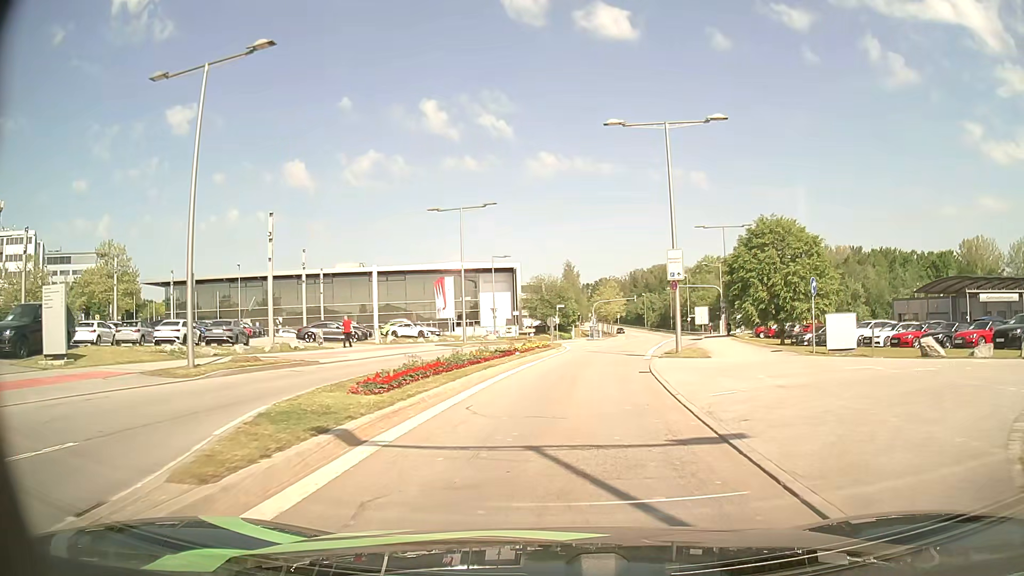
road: secondary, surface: asphalt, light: Day
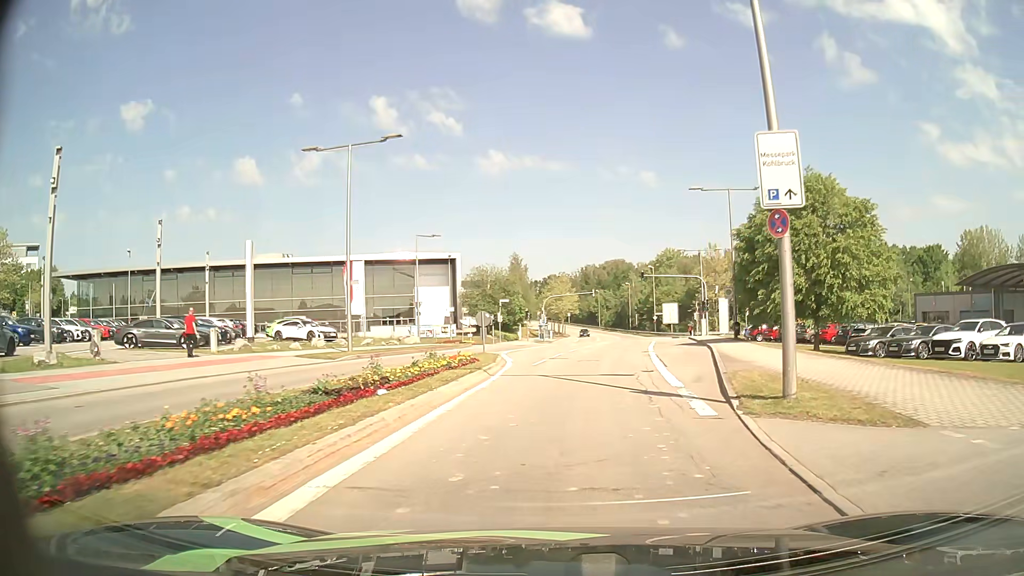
(+0.5, +16.1) m; +4°
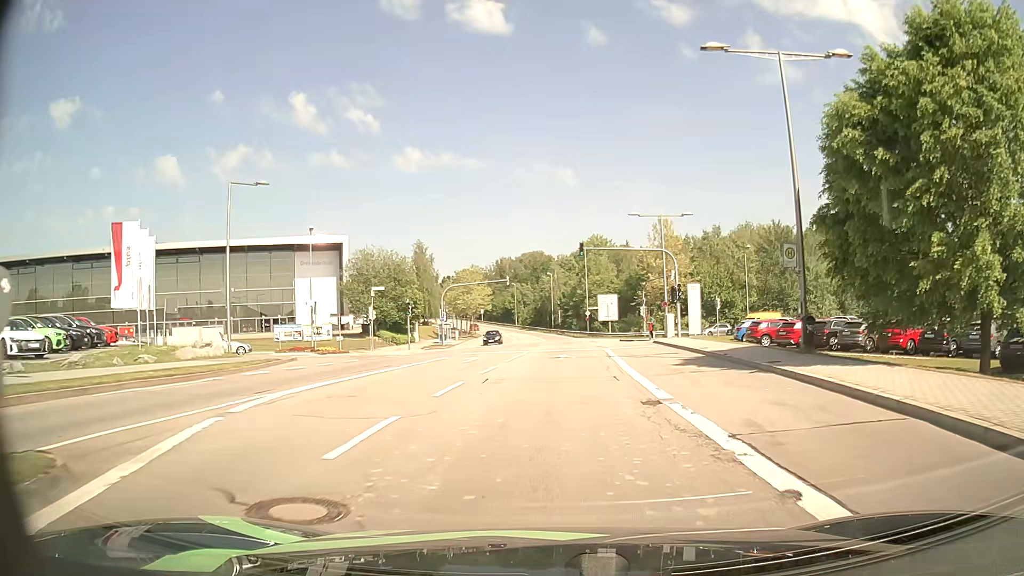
(+1.4, +21.8) m; +7°
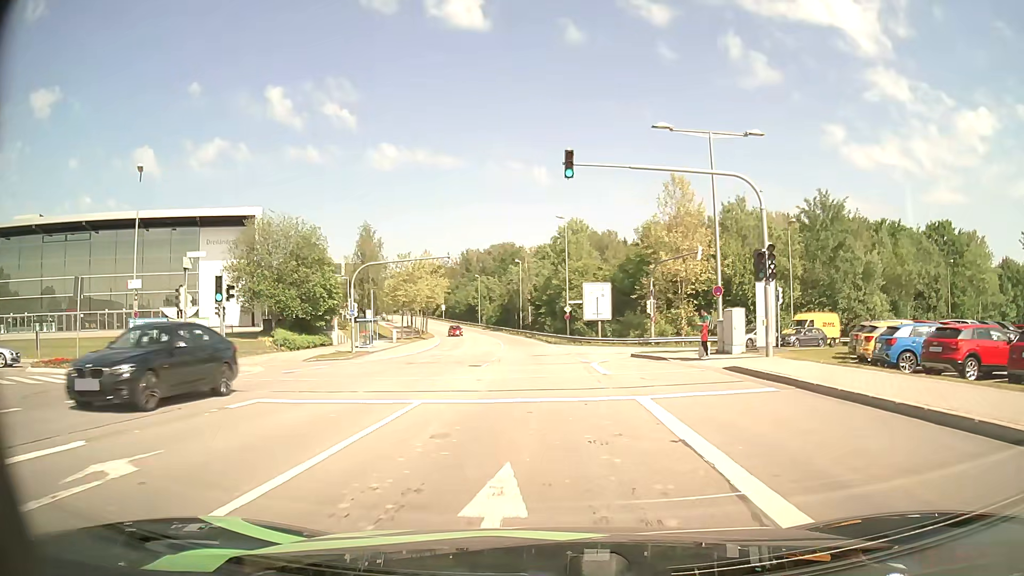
(+0.6, +22.8) m; +2°
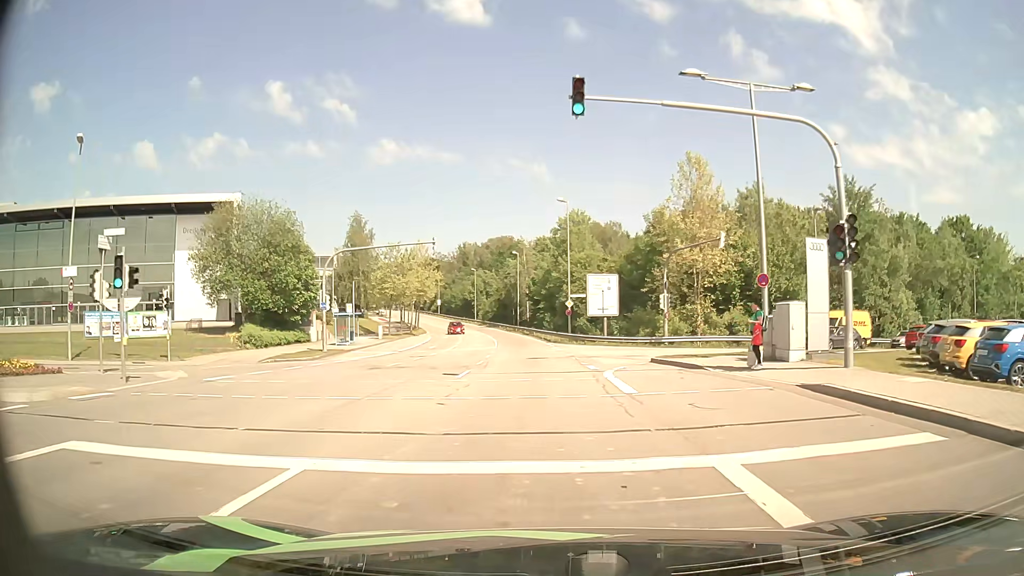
(0.0, +5.9) m; 0°
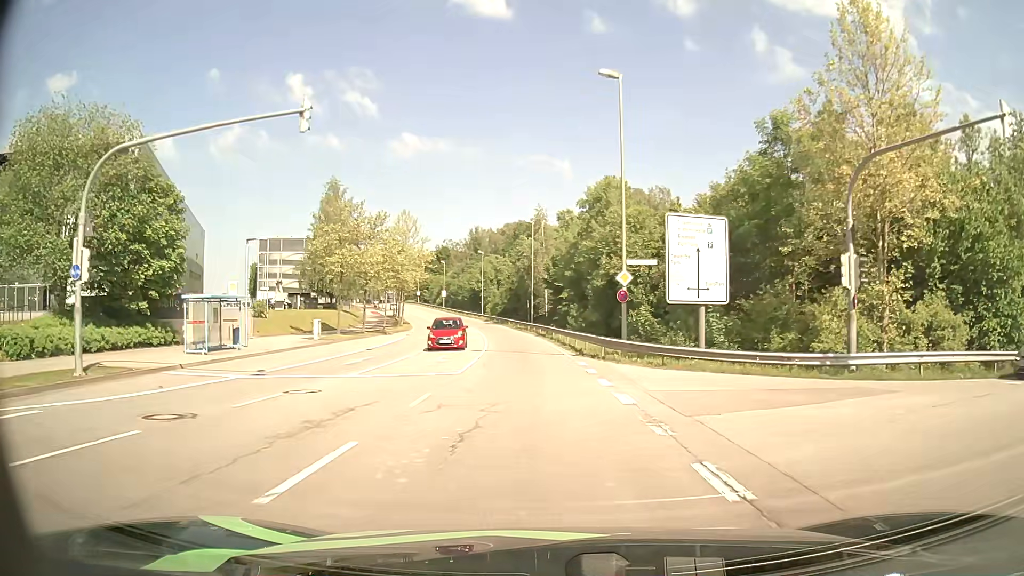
(-0.4, +24.5) m; -2°
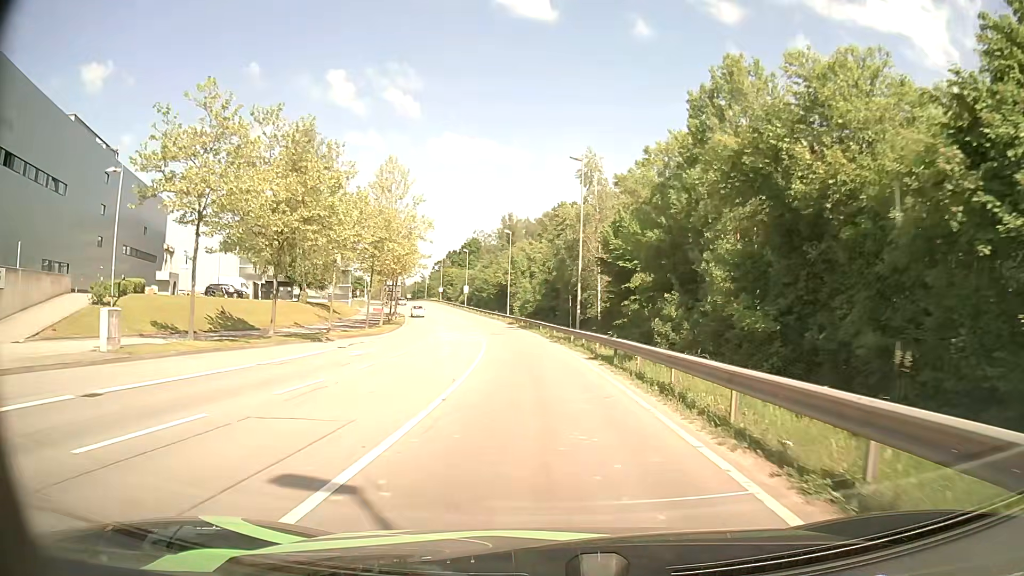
(-0.9, +26.3) m; -3°
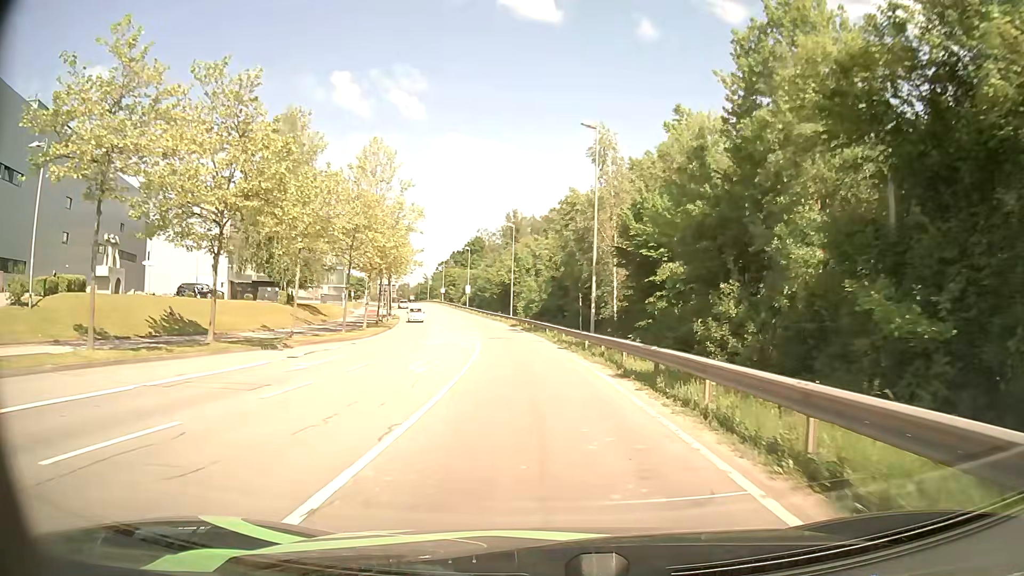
(0.0, +6.7) m; -1°
(0, +10) (0, +20) (-1, +30) (-2, +40) (-4, +50) (-7, +59) (-10, +69) (-12, +79) (-14, +88) (-17, +98) m
